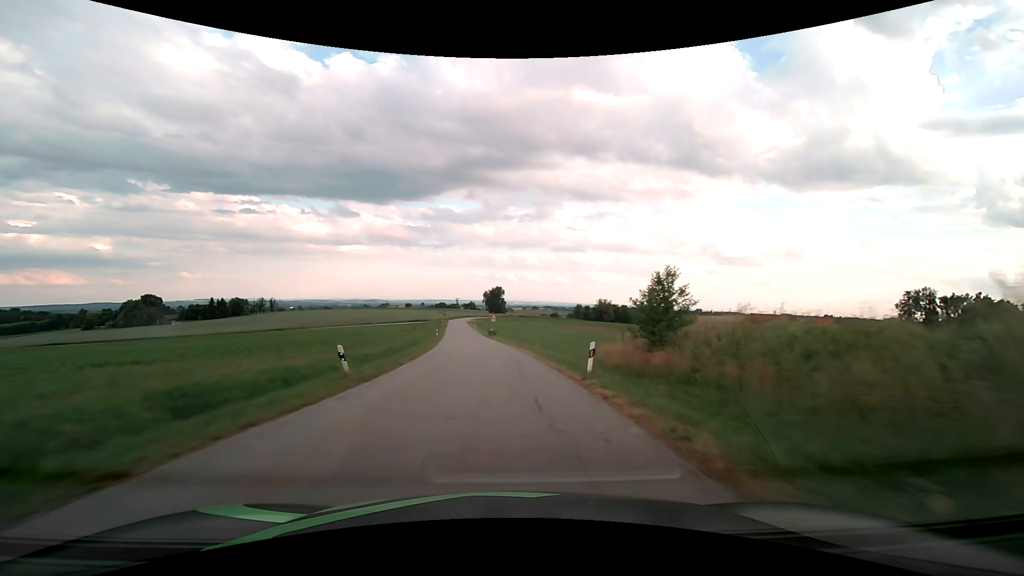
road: tertiary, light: Day
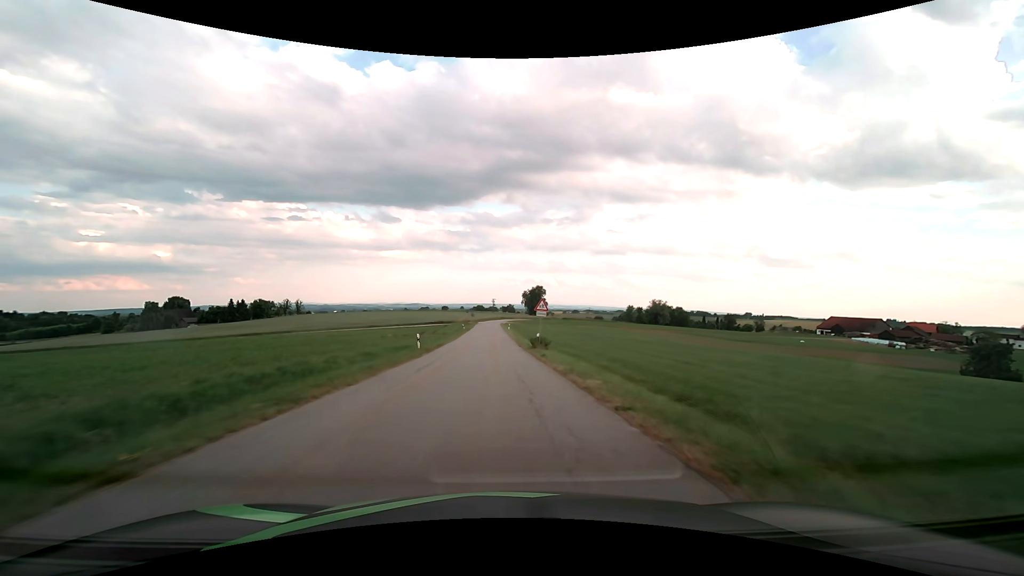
(-1.4, +35.1) m; -5°
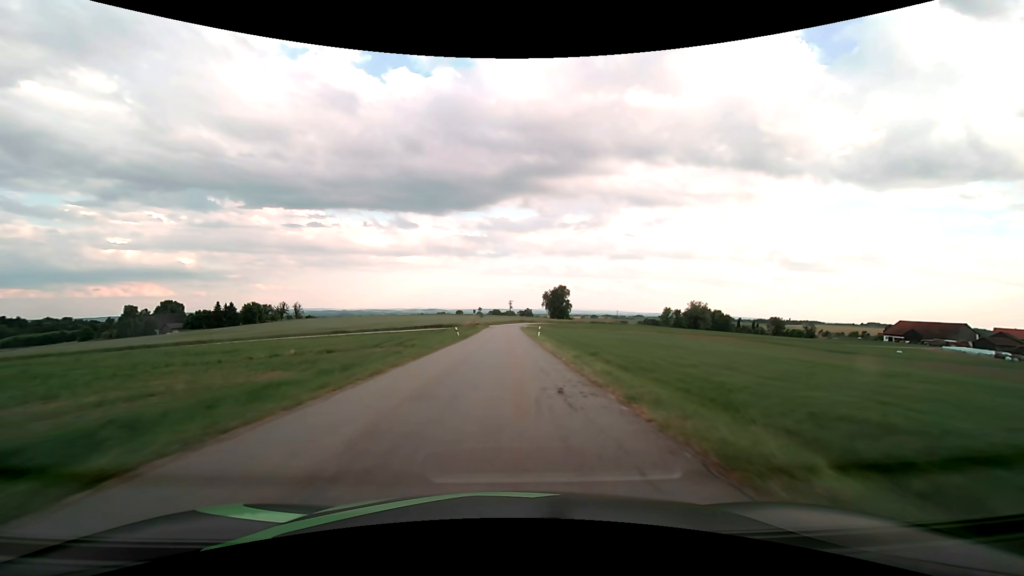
(-1.0, +35.5) m; -2°
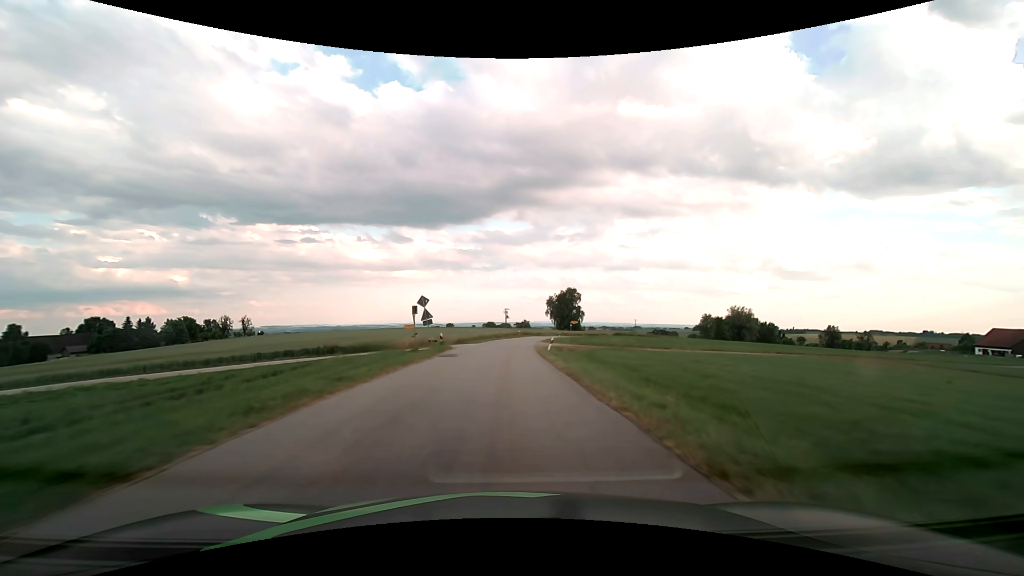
(+0.1, +57.0) m; 0°
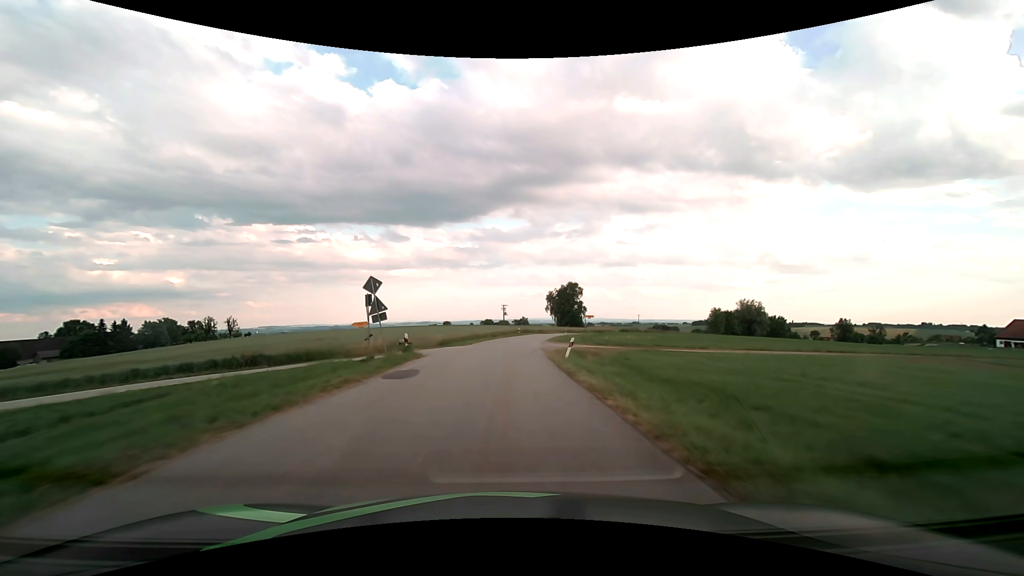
(0.0, +11.4) m; 0°
(0, +10) (0, +20) (0, +30) (+1, +40) (+2, +50) (+3, +60) (+5, +70) (+7, +79) (+10, +89) (+13, +99) m
